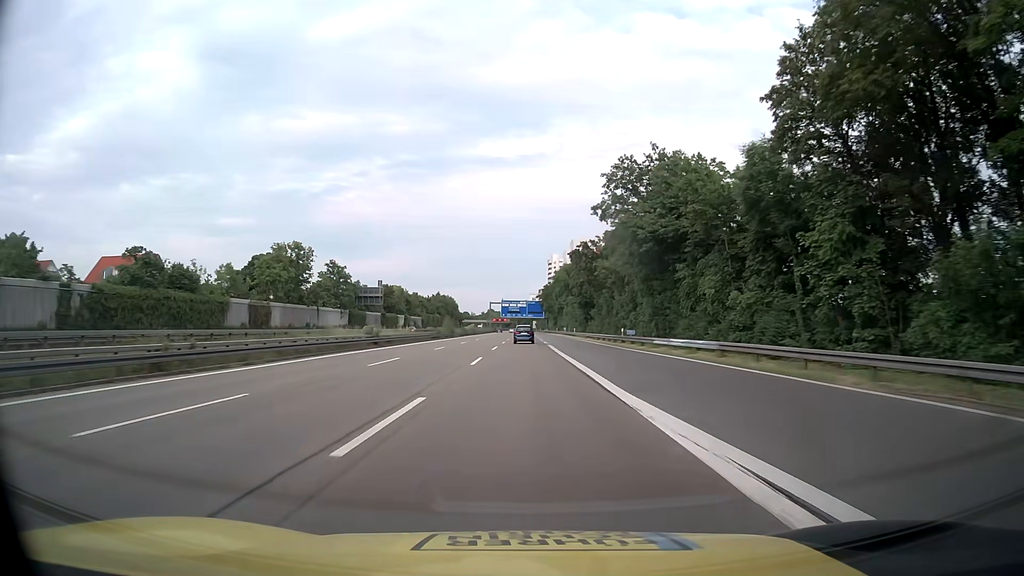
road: motorway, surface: asphalt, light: Day
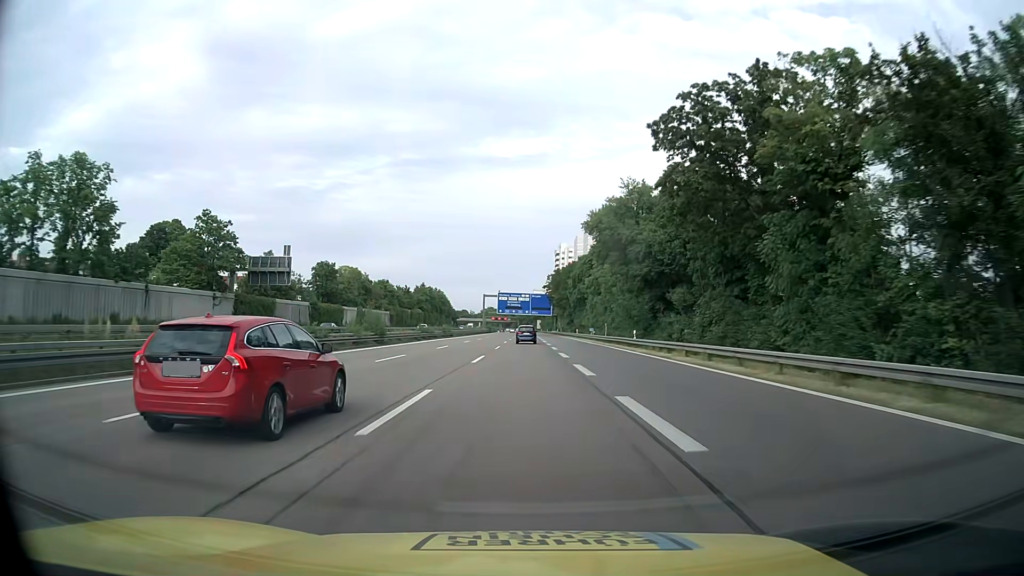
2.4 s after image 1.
(0.0, +53.1) m; 0°
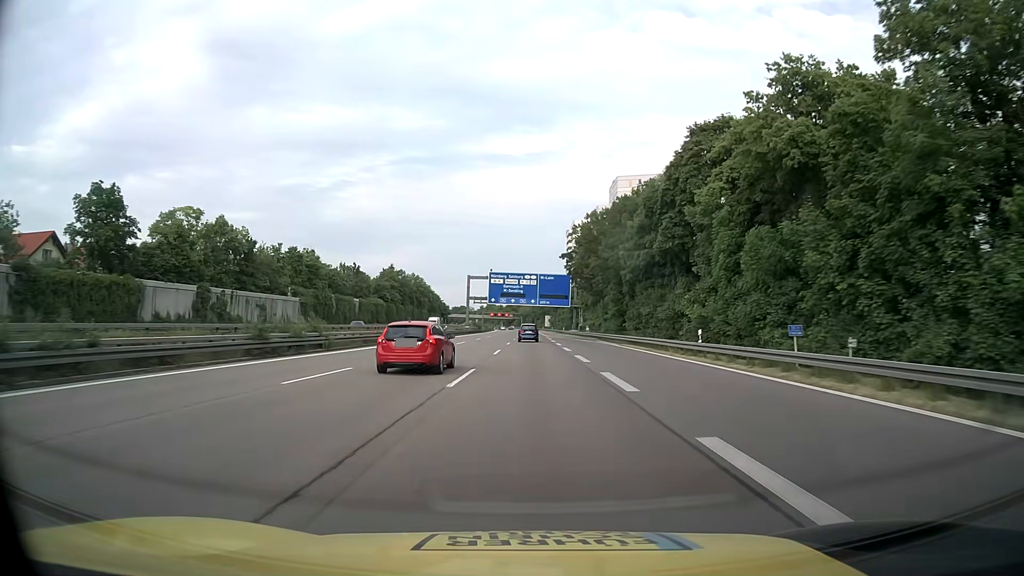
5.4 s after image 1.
(-0.2, +65.9) m; 0°
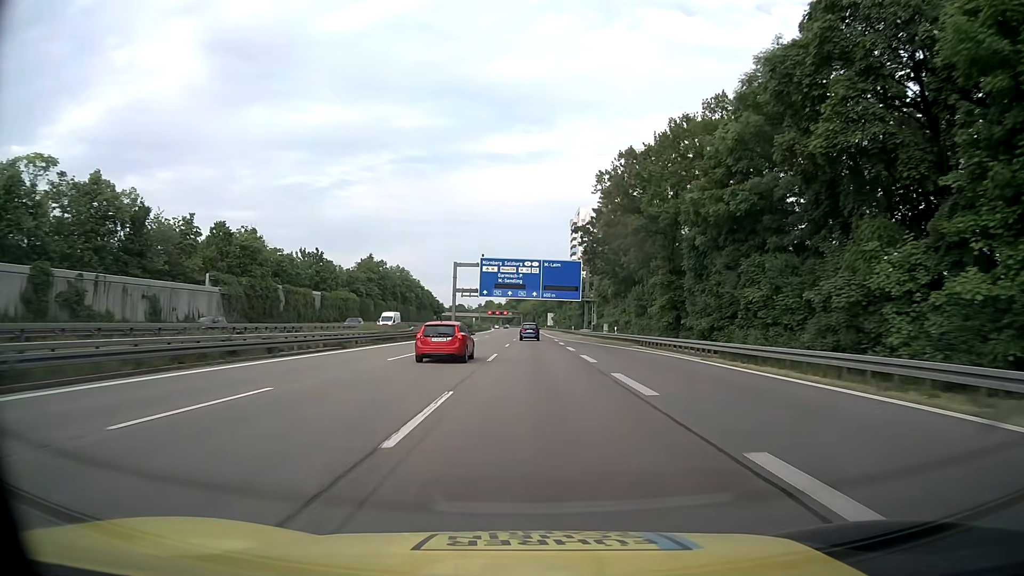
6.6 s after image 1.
(-0.2, +25.3) m; -1°
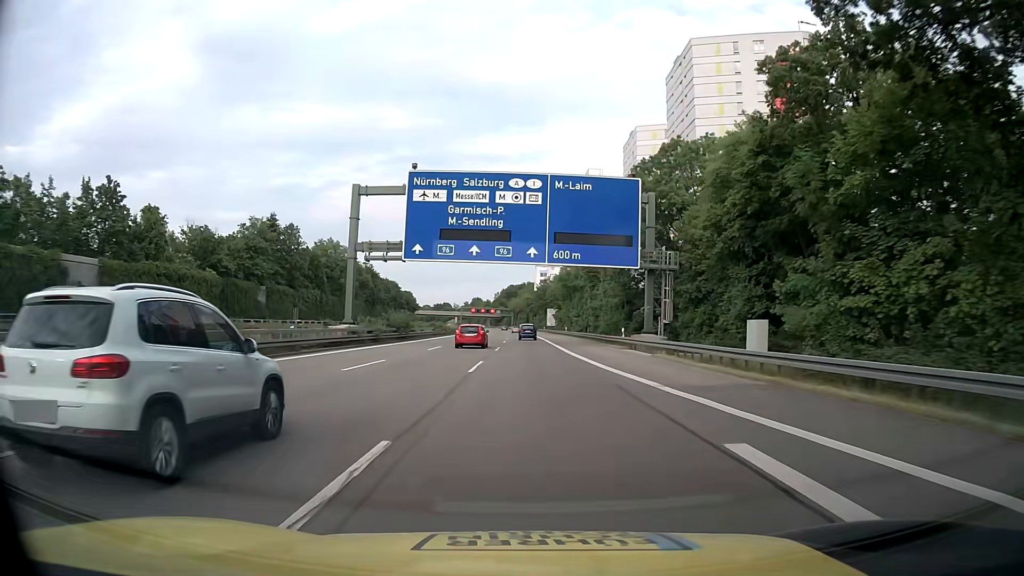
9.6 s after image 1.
(+0.6, +59.7) m; +1°
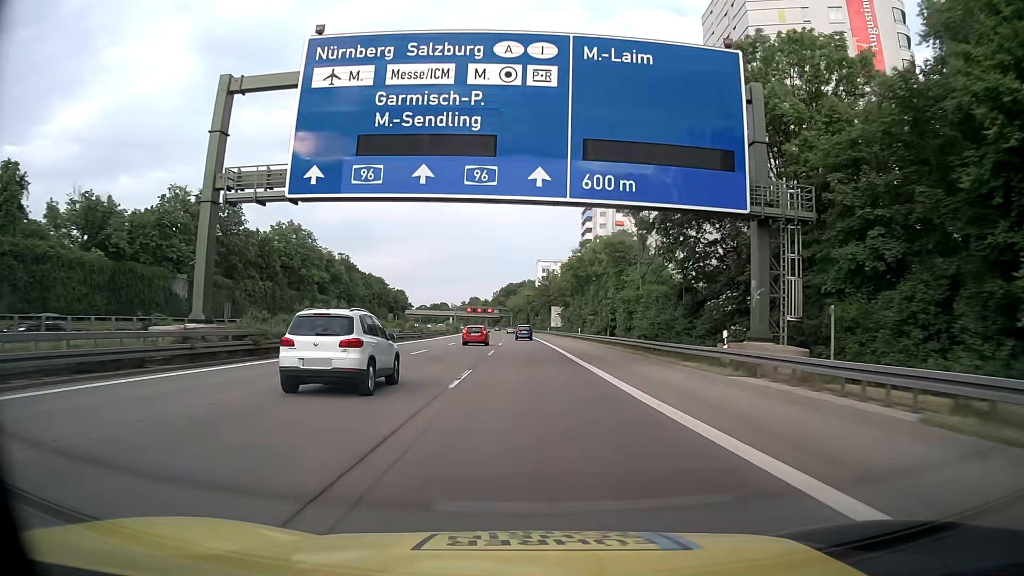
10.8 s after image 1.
(-0.2, +22.8) m; -1°
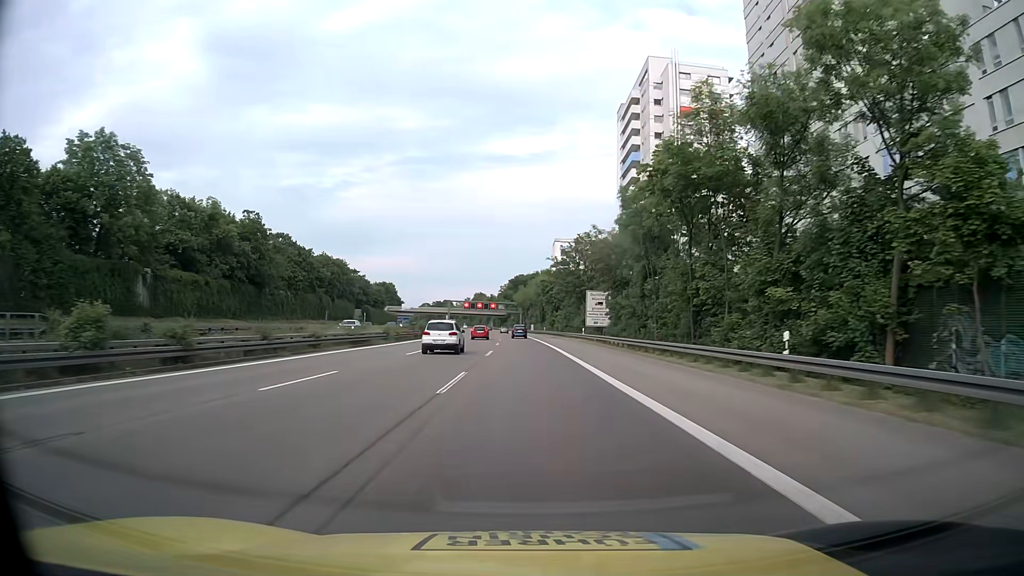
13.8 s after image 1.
(0.0, +55.5) m; -1°
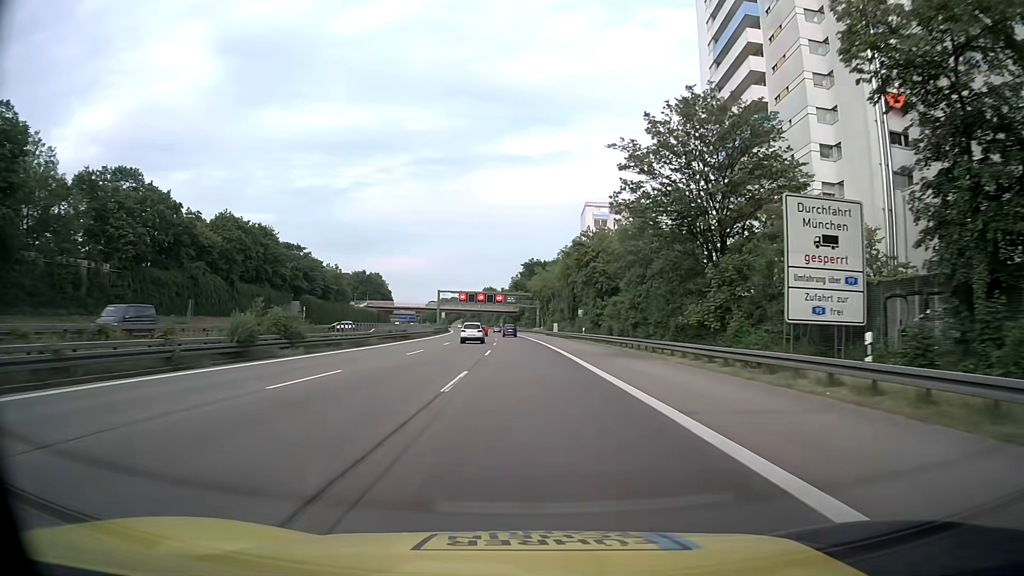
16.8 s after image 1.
(-0.6, +54.0) m; -1°
(0, +10) (0, +20) (0, +30) (0, +40) (-1, +50) (-1, +60) (-1, +70) (-2, +80) (-2, +90) (-3, +100) m
